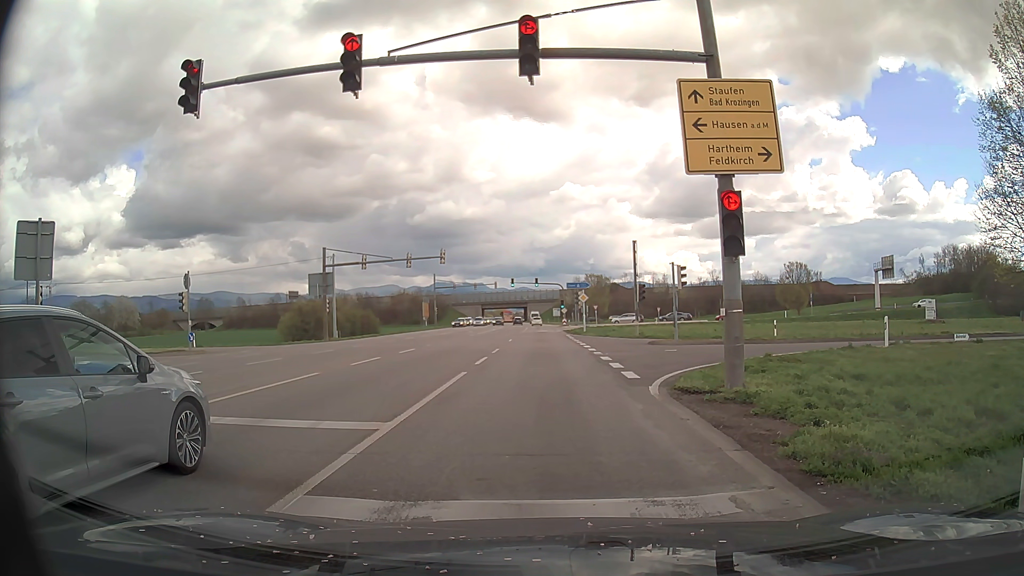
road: primary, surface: asphalt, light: Day
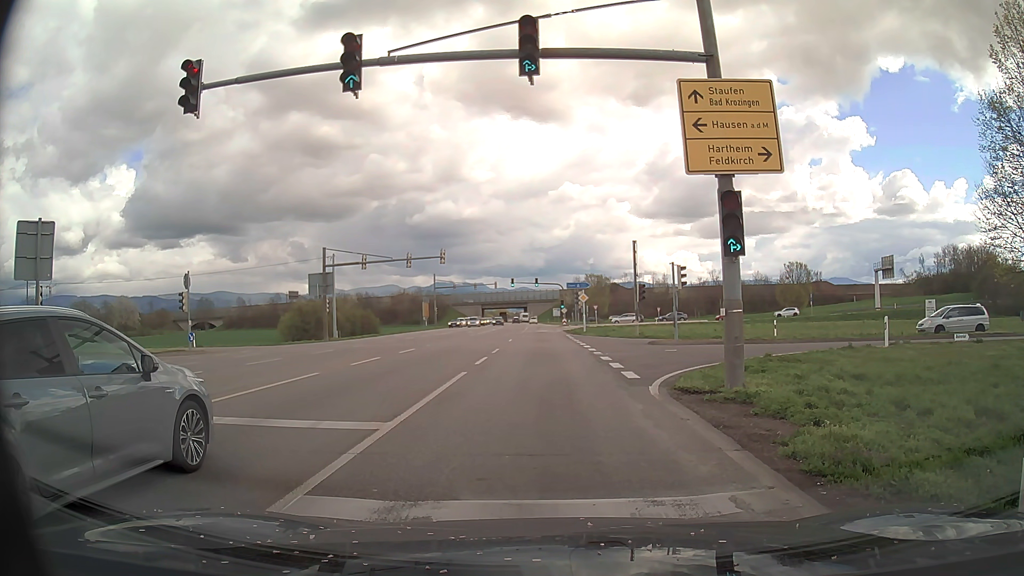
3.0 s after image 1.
(0.0, 0.0) m; 0°
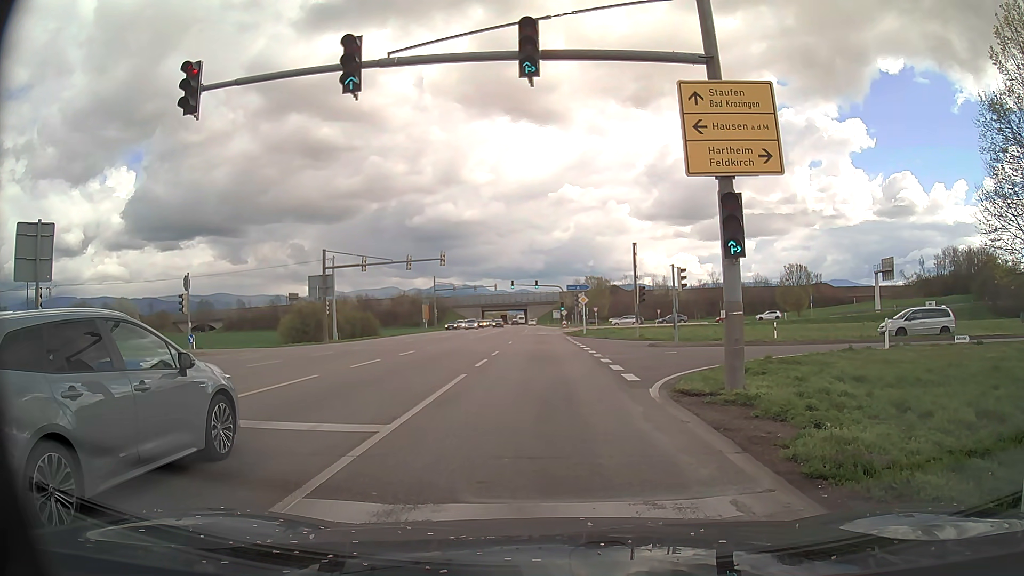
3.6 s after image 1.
(0.0, 0.0) m; 0°
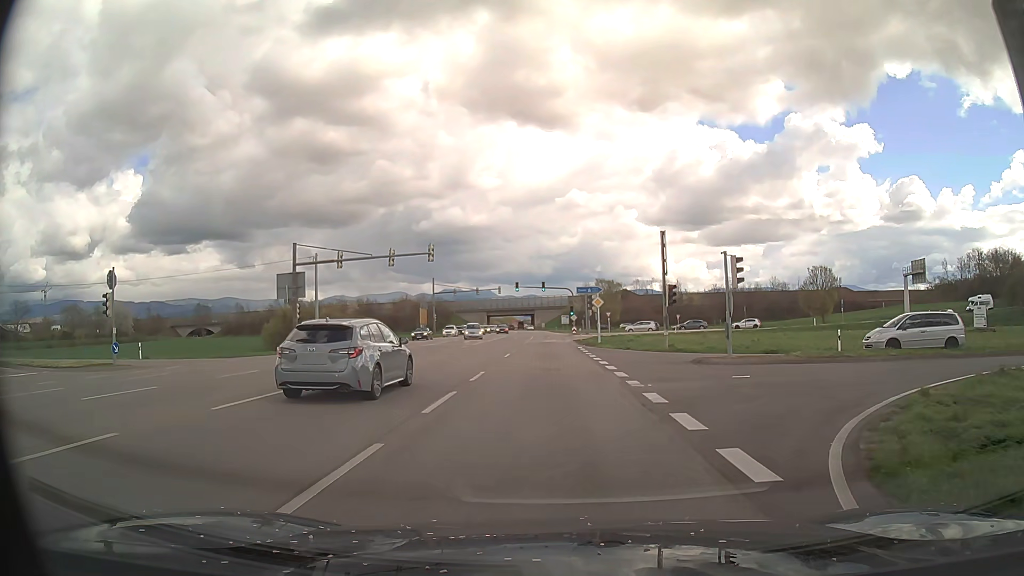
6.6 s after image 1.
(+0.1, +9.2) m; +1°
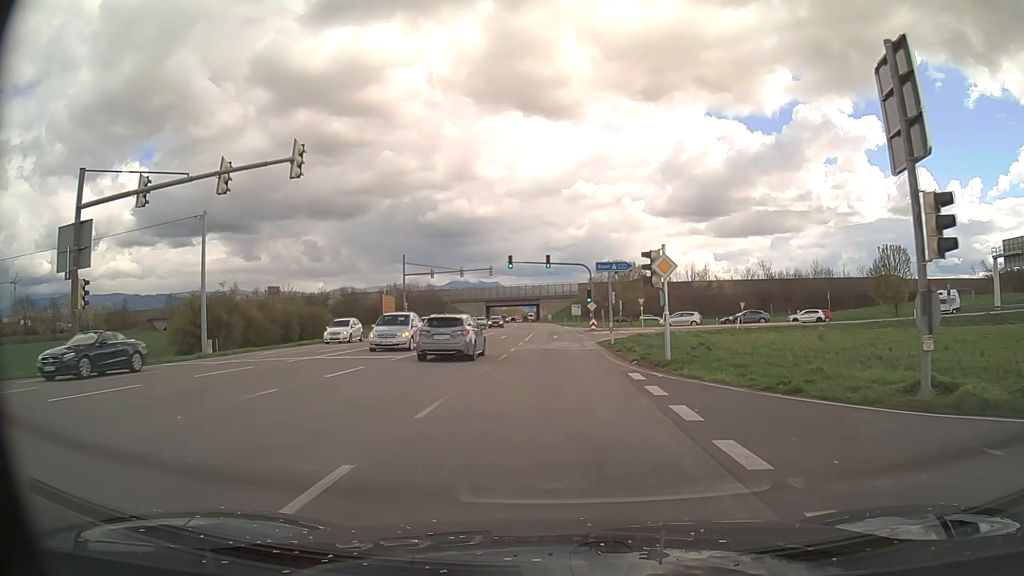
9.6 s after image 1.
(-0.2, +25.7) m; -1°
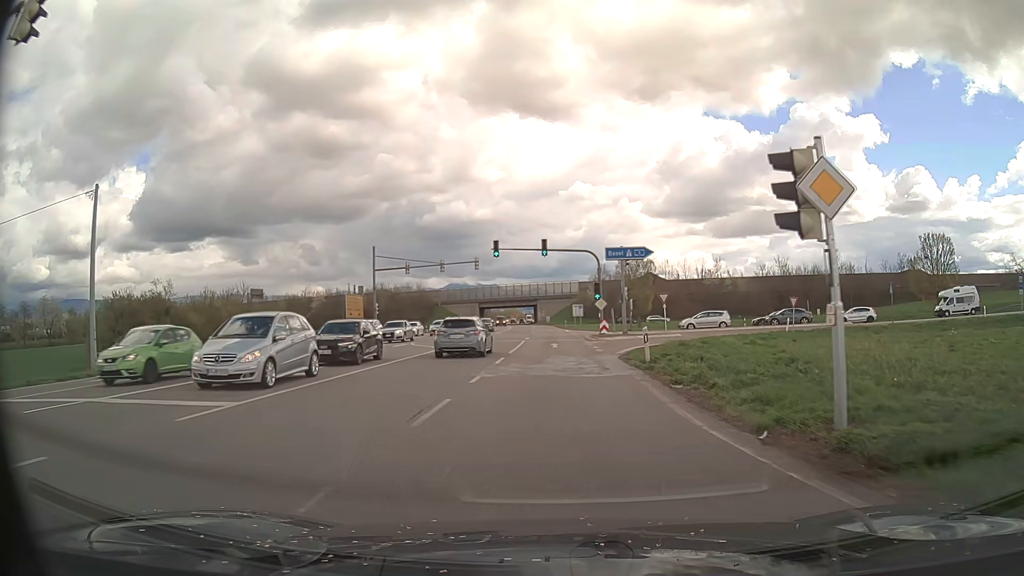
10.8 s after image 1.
(0.0, +12.8) m; 0°
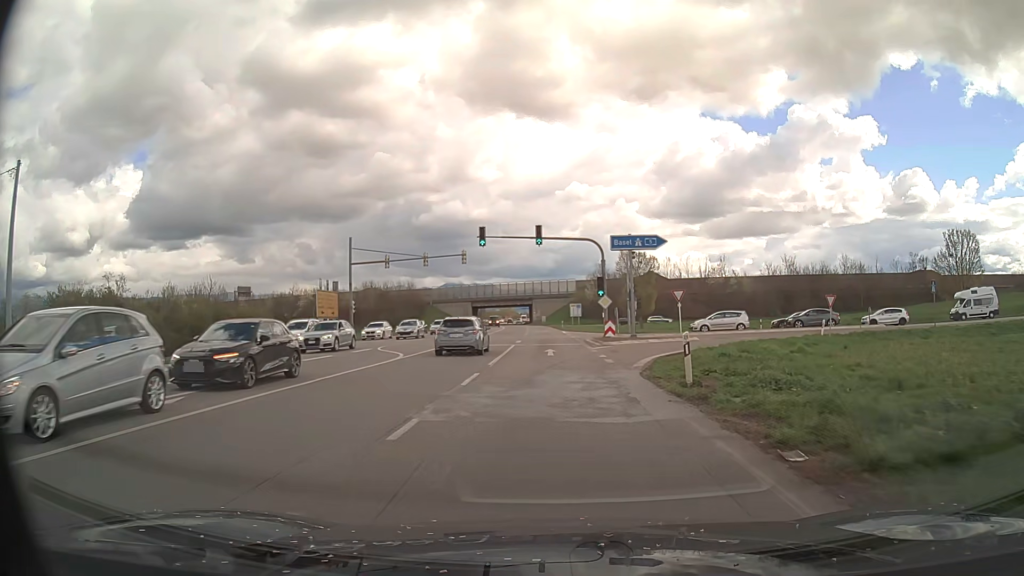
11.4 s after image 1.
(0.0, +6.8) m; 0°
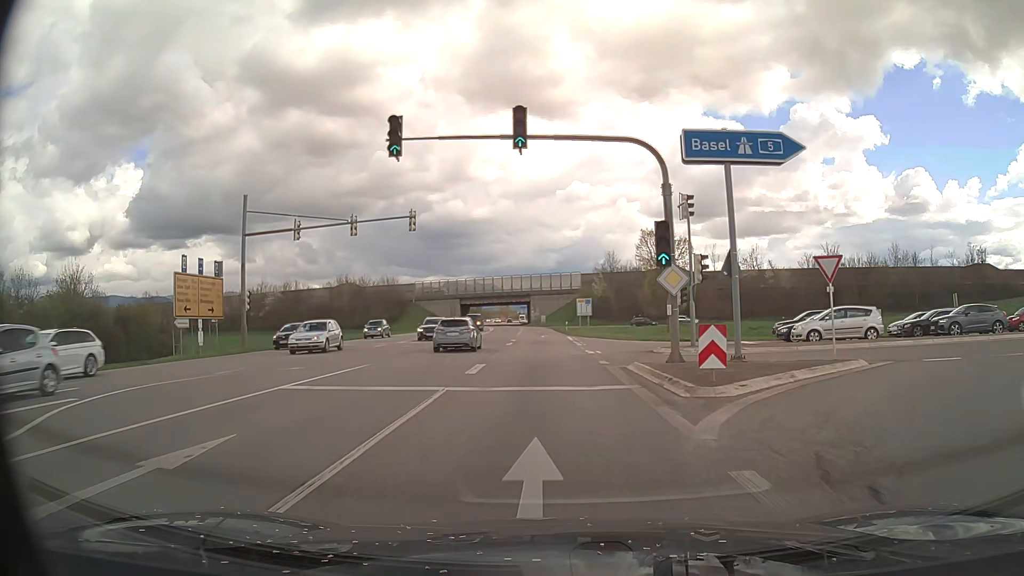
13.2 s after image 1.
(0.0, +22.0) m; 0°
(0, +10) (0, +20) (0, +30) (-1, +40) (-1, +50) (-1, +60) (-1, +70) (-2, +80) (-2, +90) (-3, +100) m
